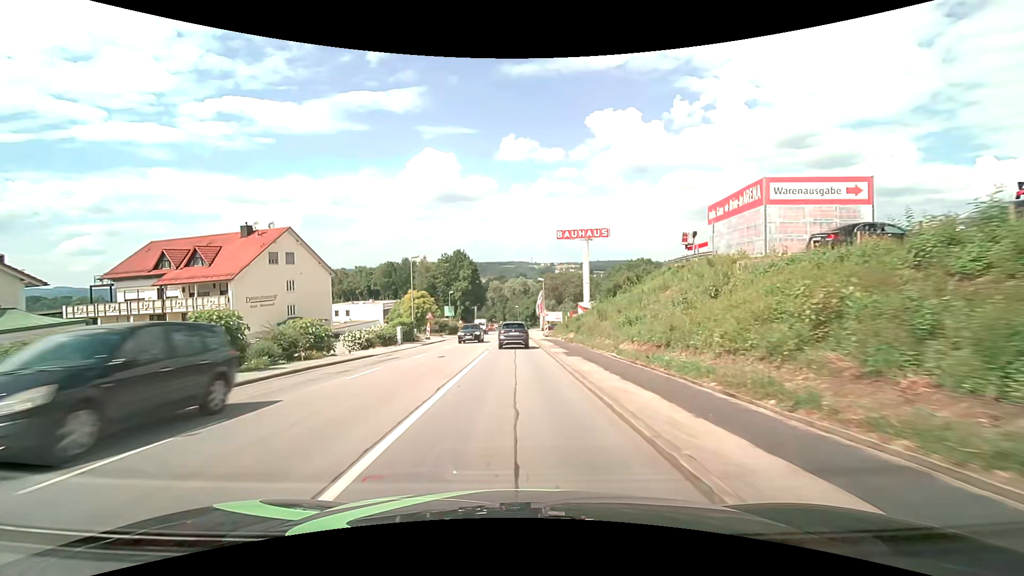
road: tertiary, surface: asphalt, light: Day
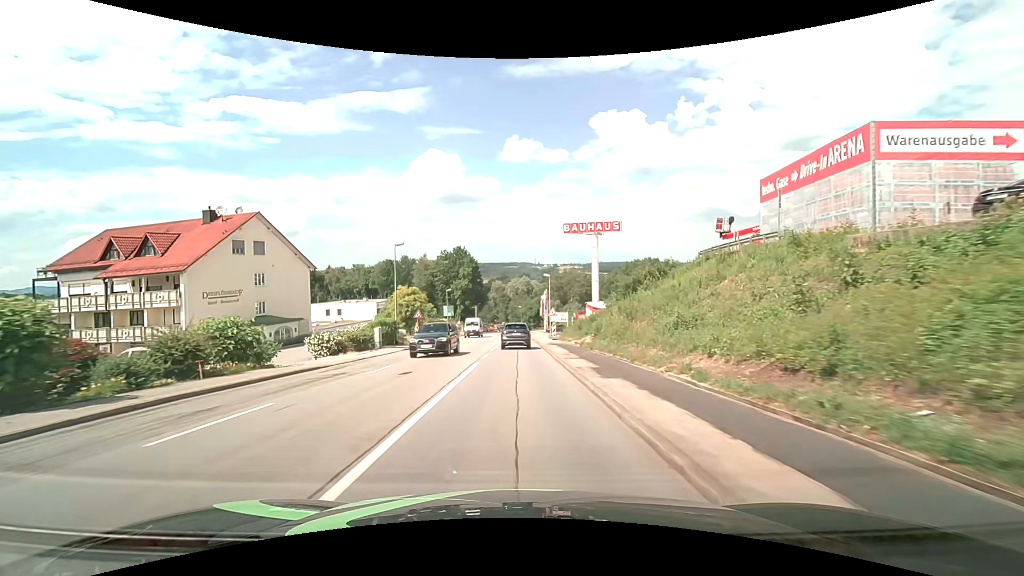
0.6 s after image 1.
(-0.1, +7.5) m; -1°
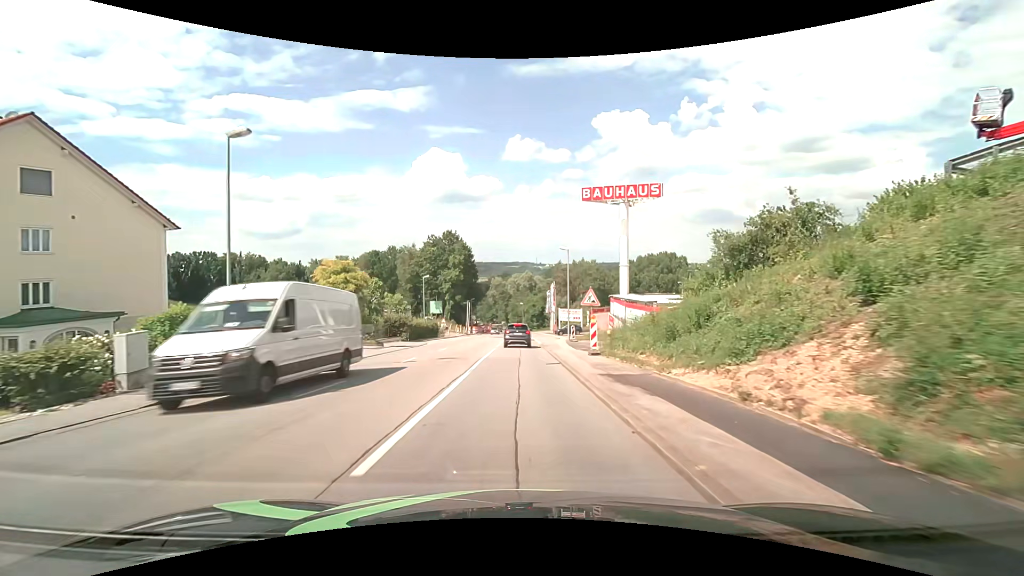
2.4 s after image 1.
(0.0, +23.0) m; 0°
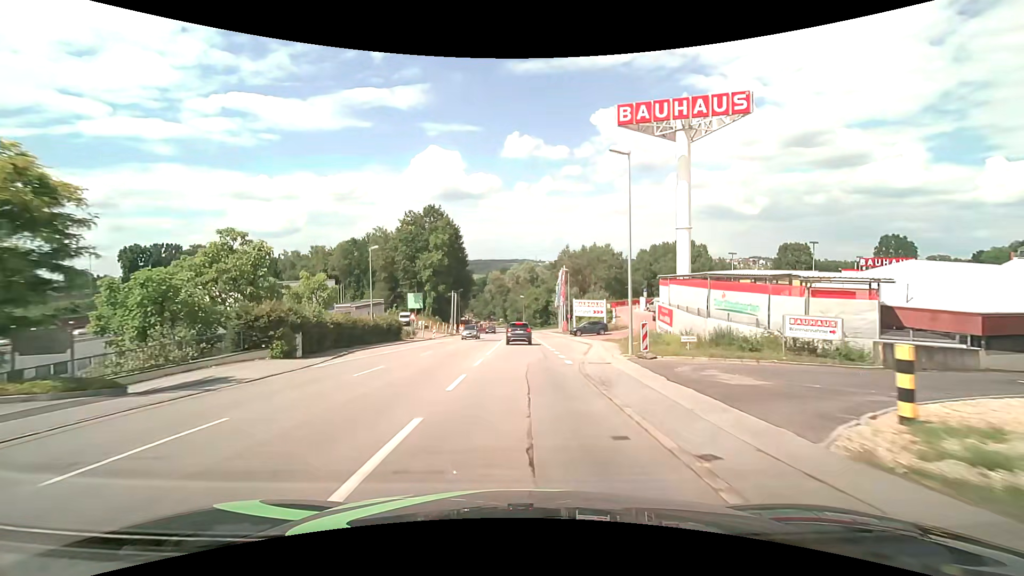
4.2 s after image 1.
(0.0, +23.7) m; 0°
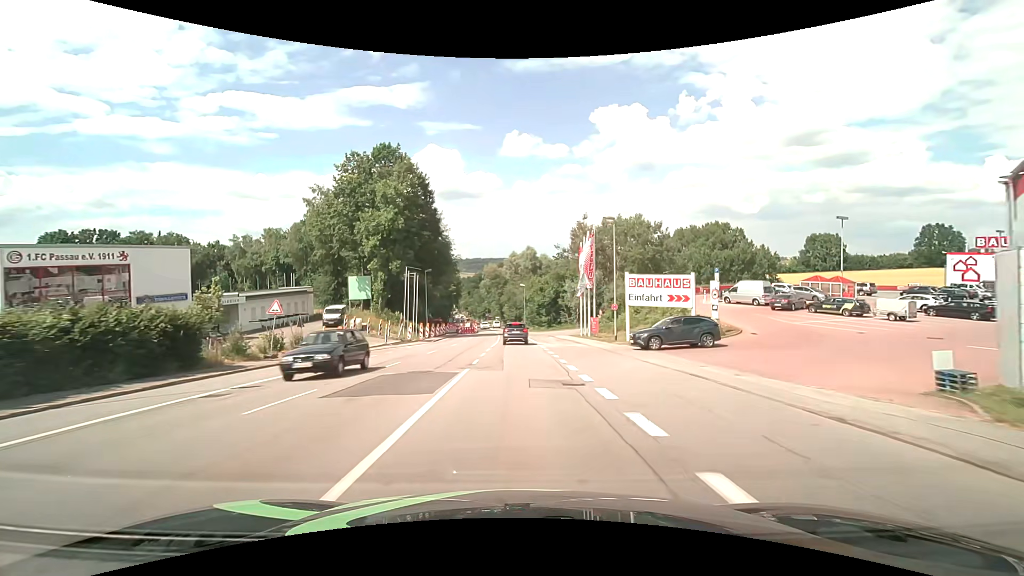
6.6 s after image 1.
(0.0, +32.4) m; 0°
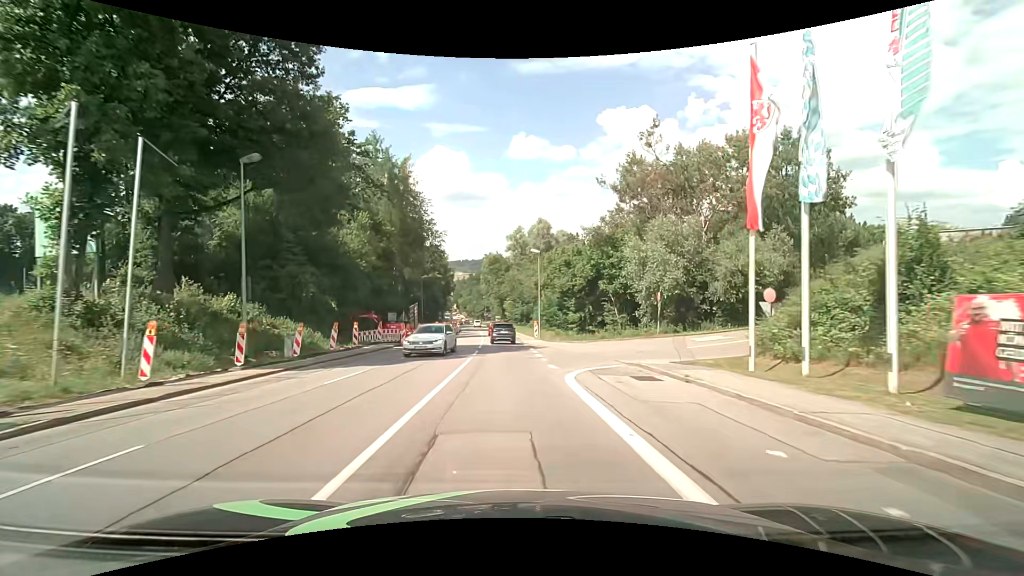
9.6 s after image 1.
(-0.3, +40.9) m; -1°
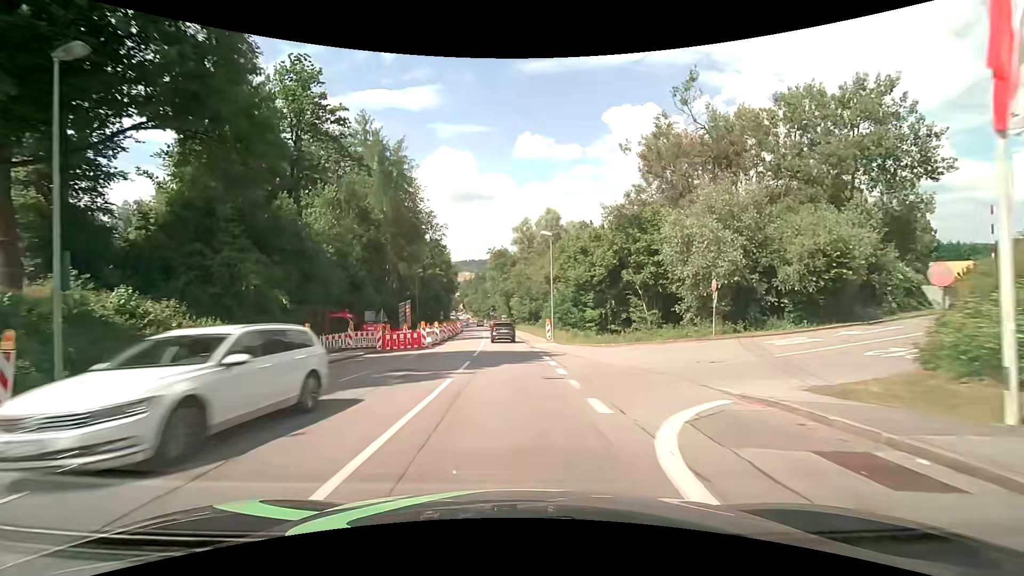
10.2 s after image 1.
(0.0, +8.2) m; -1°
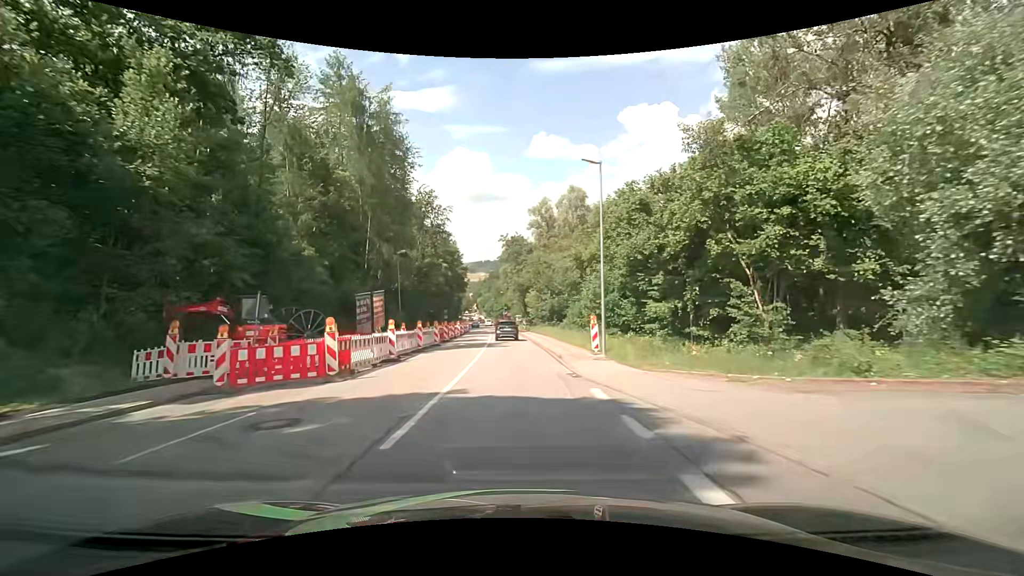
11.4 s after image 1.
(-0.3, +16.5) m; -2°
(0, +10) (0, +20) (0, +30) (-1, +40) (-1, +50) (-2, +60) (-2, +70) (-3, +80) (-4, +90) (-5, +100) m
